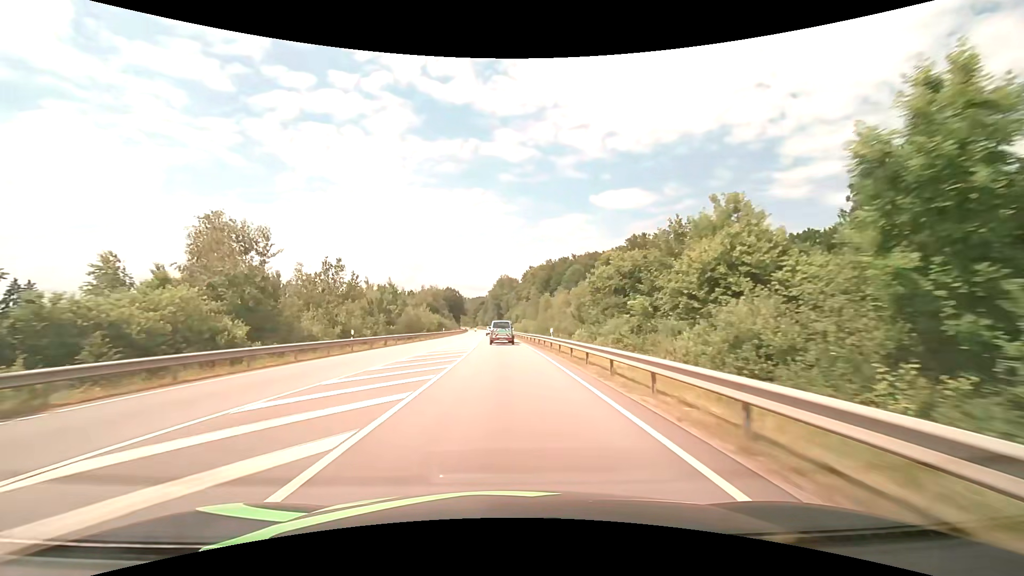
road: primary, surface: asphalt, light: Day
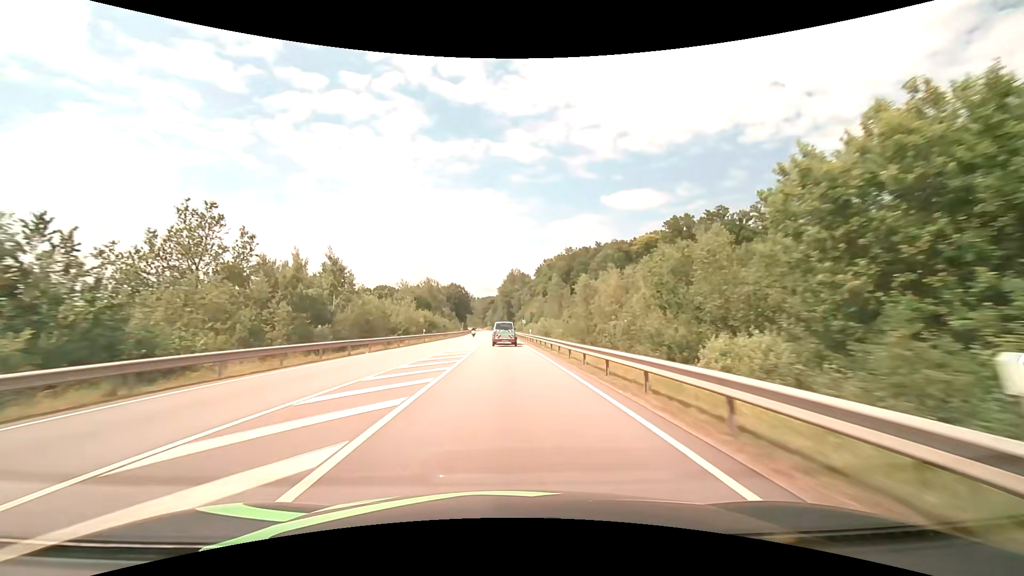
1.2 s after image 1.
(-0.3, +27.5) m; -1°
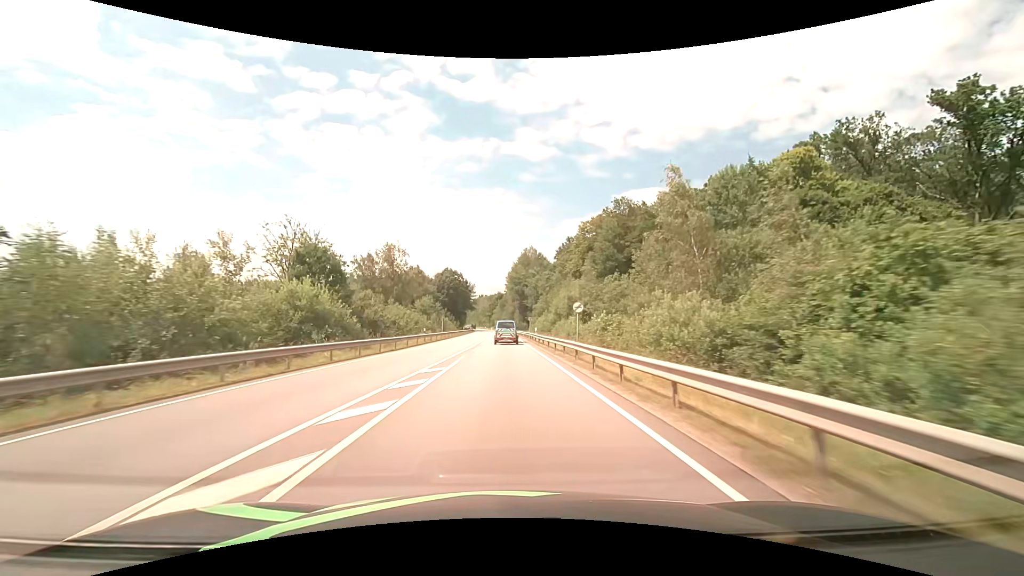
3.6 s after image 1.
(-0.6, +54.2) m; -1°
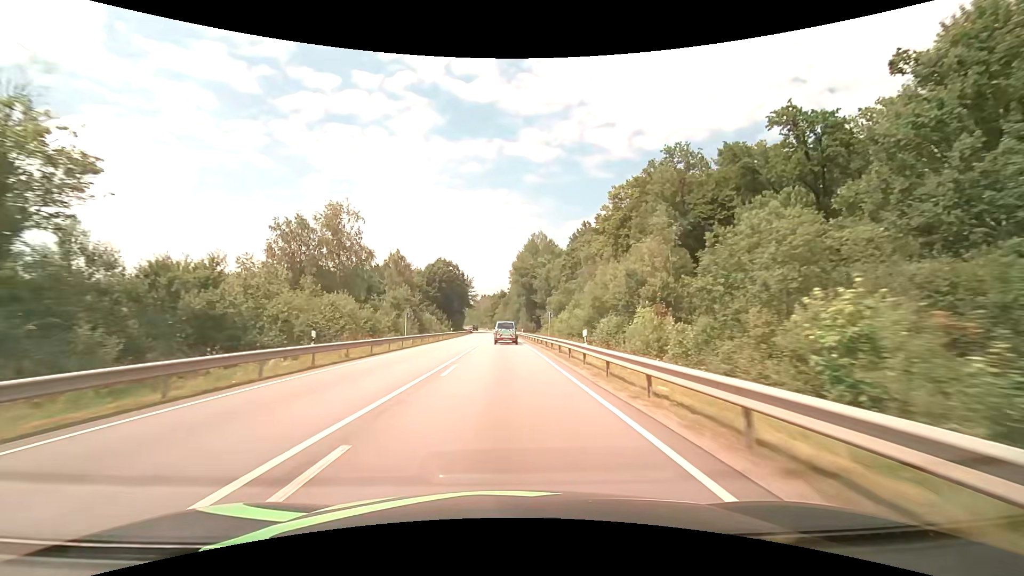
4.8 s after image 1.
(-0.1, +26.9) m; 0°
(0, +10) (0, +20) (0, +30) (0, +40) (0, +50) (-1, +60) (-1, +70) (-1, +80) (-1, +90) (-2, +100) m
